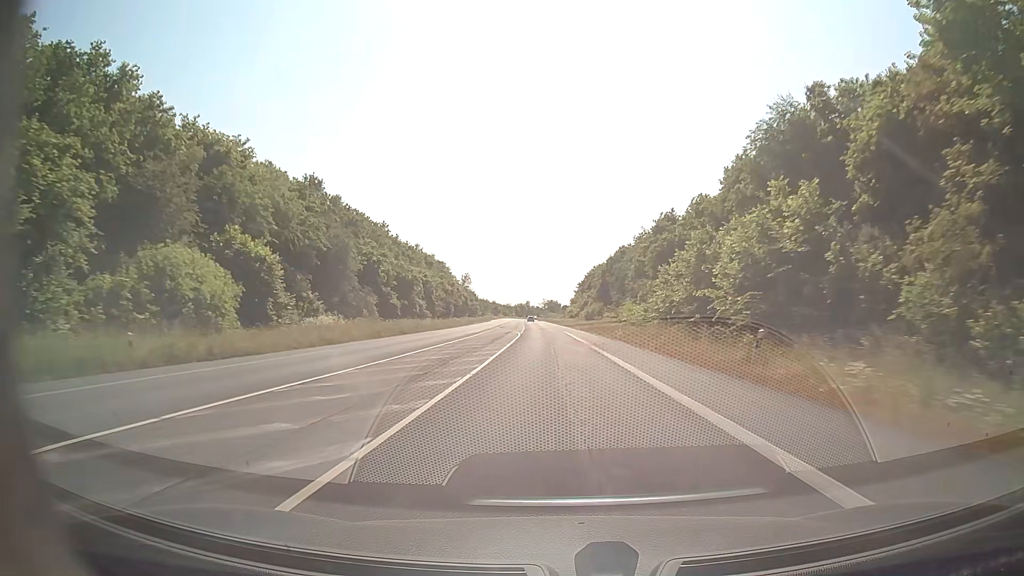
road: secondary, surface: asphalt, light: Day
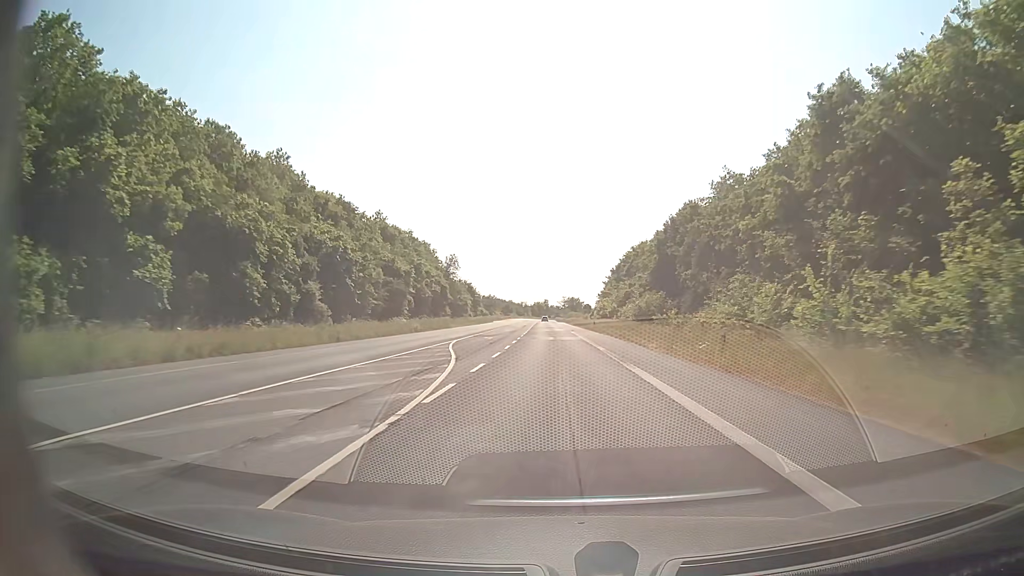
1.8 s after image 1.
(-0.8, +47.4) m; -2°
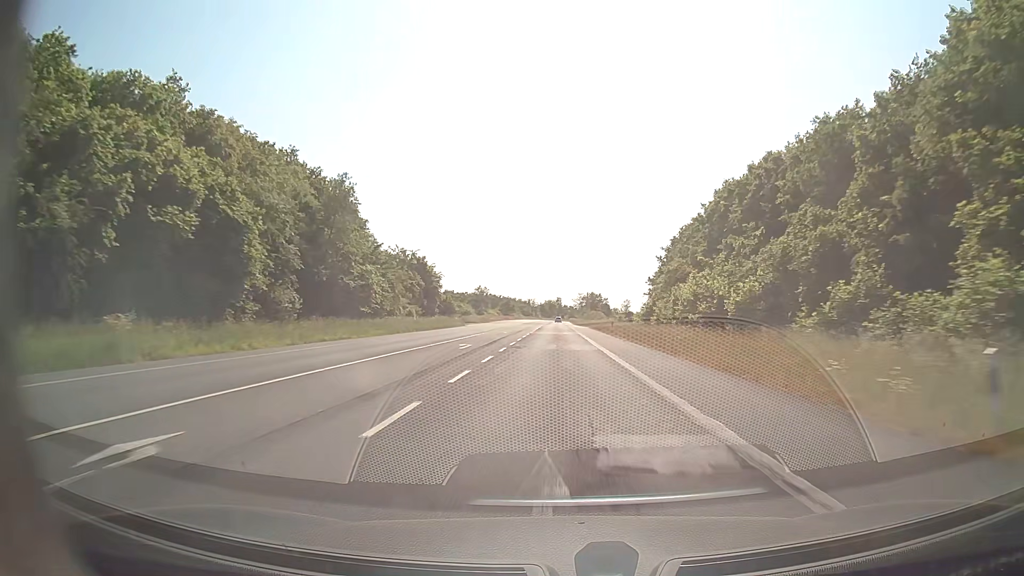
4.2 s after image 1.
(-0.7, +63.1) m; -1°
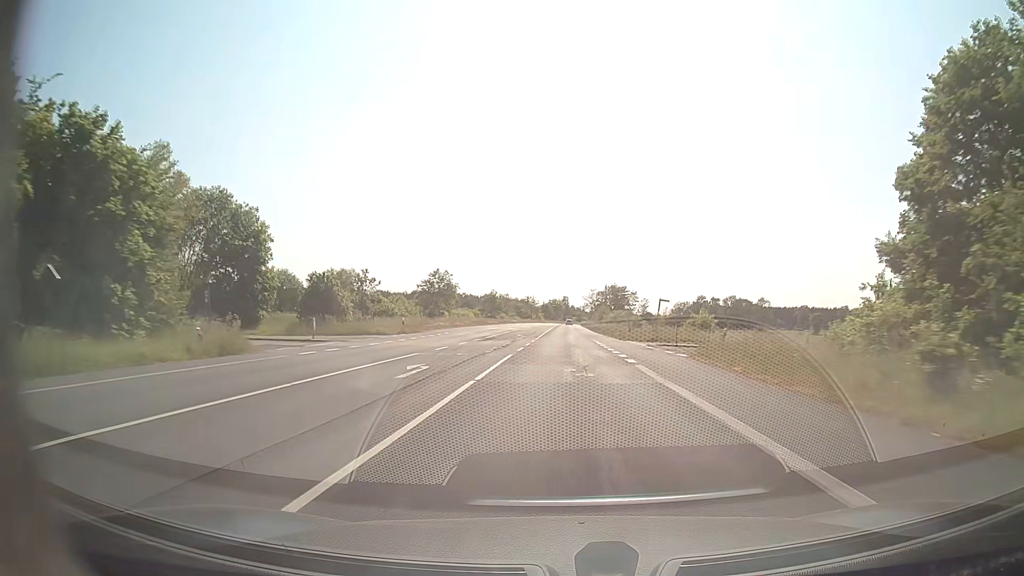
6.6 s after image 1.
(-0.1, +63.1) m; 0°
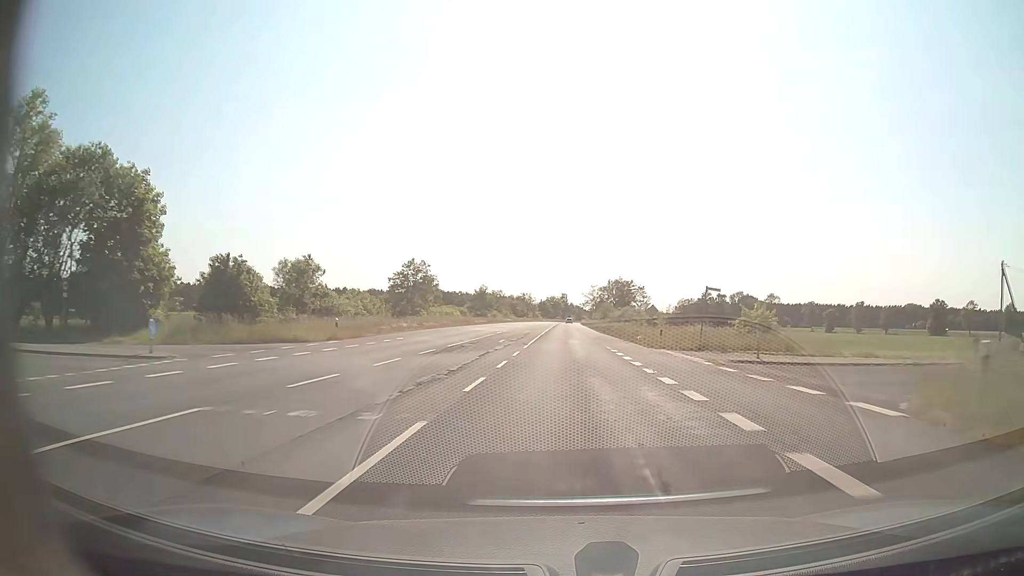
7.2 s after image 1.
(0.0, +15.8) m; 0°
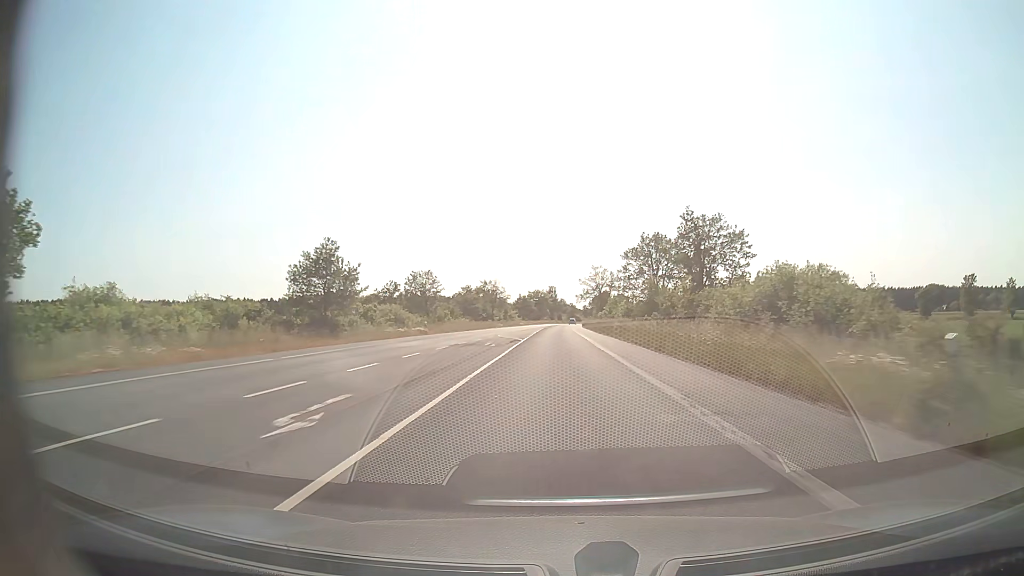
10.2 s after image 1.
(+0.9, +79.0) m; +1°
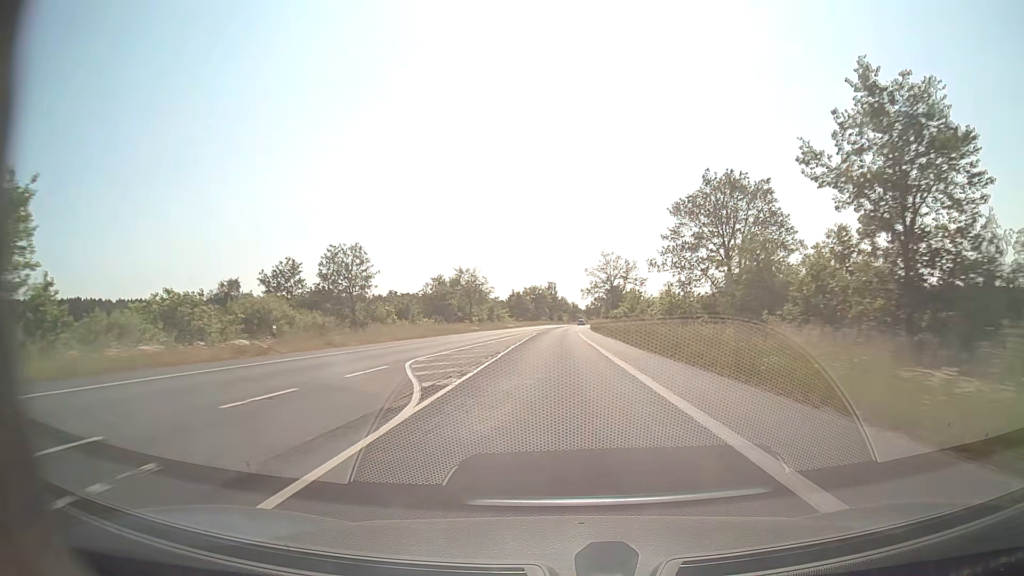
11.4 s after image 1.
(0.0, +31.6) m; 0°
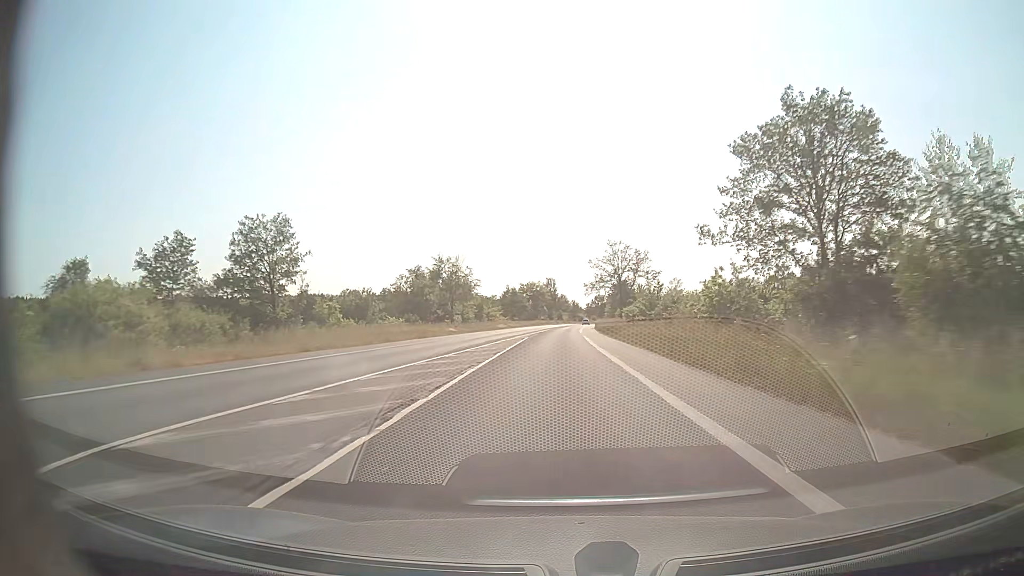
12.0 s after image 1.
(0.0, +15.8) m; 0°
(0, +10) (0, +20) (0, +30) (0, +40) (0, +50) (0, +60) (+1, +70) (+1, +80) (+1, +90) (+2, +100) m
